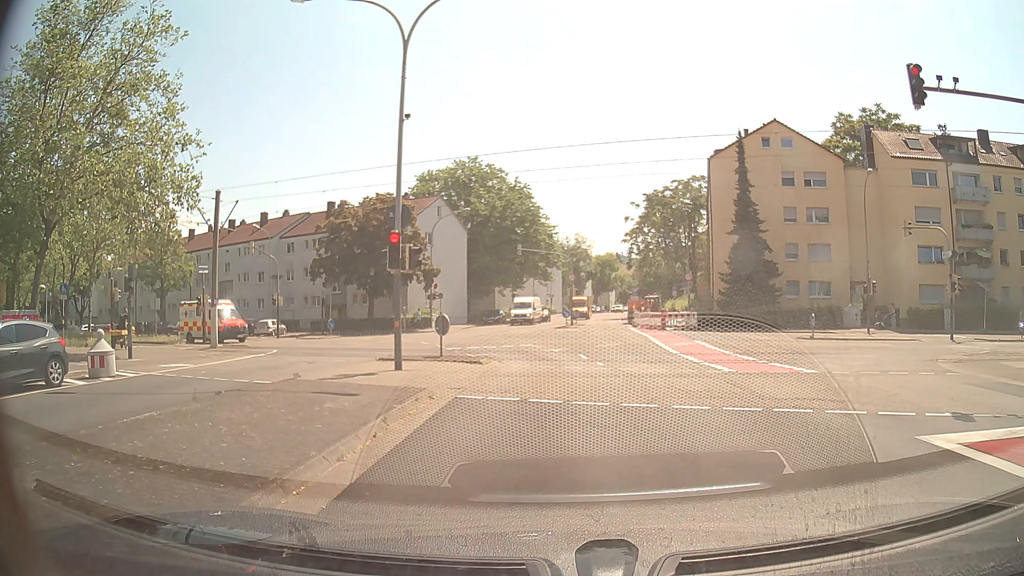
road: tertiary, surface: asphalt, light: Day
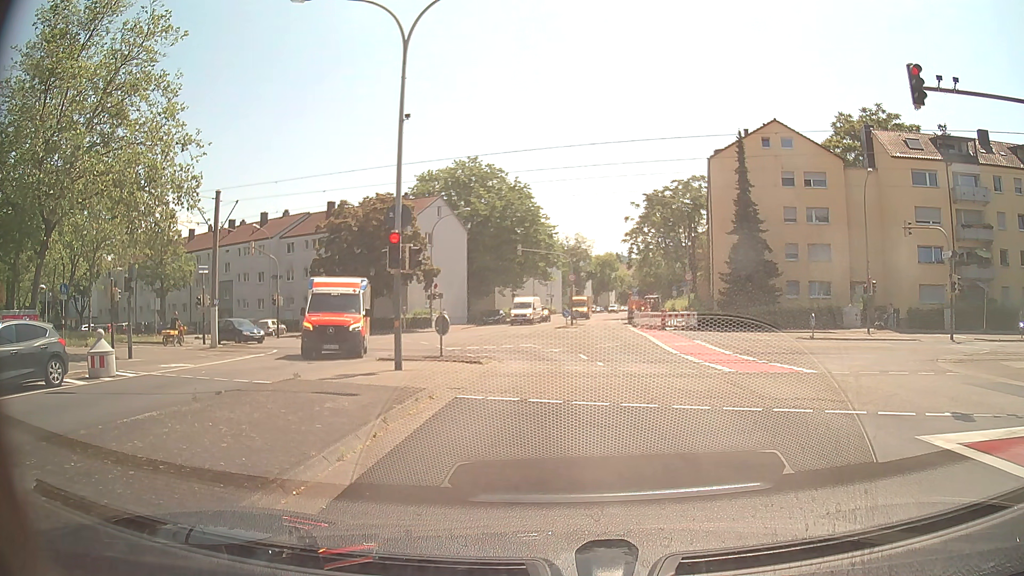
(0.0, 0.0) m; 0°
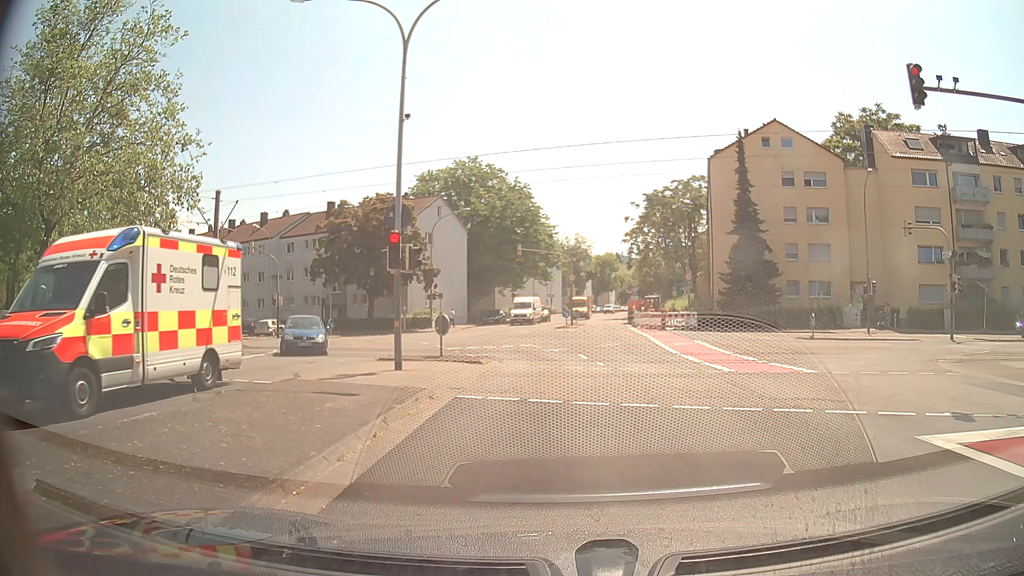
(0.0, 0.0) m; 0°
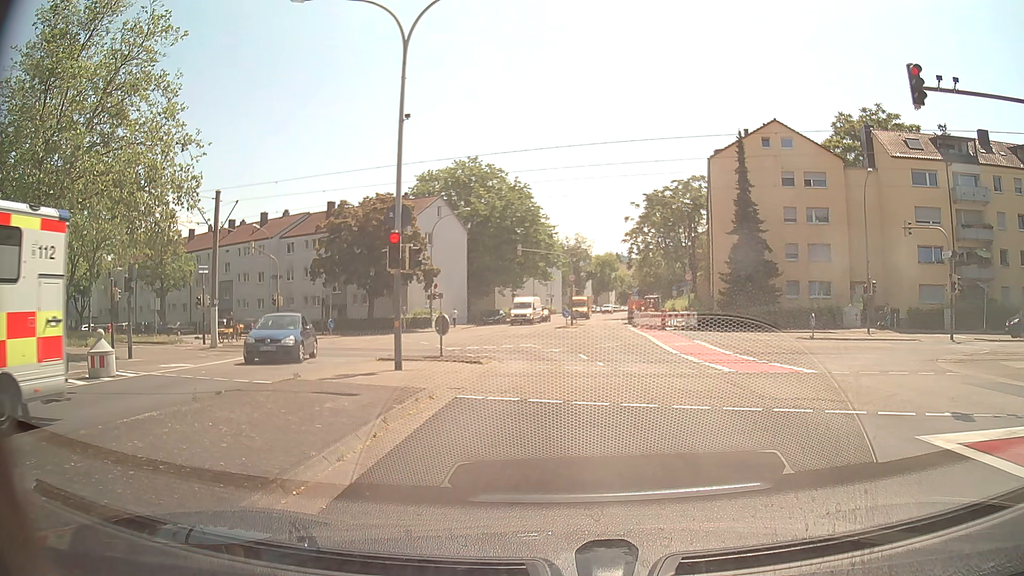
(0.0, 0.0) m; 0°
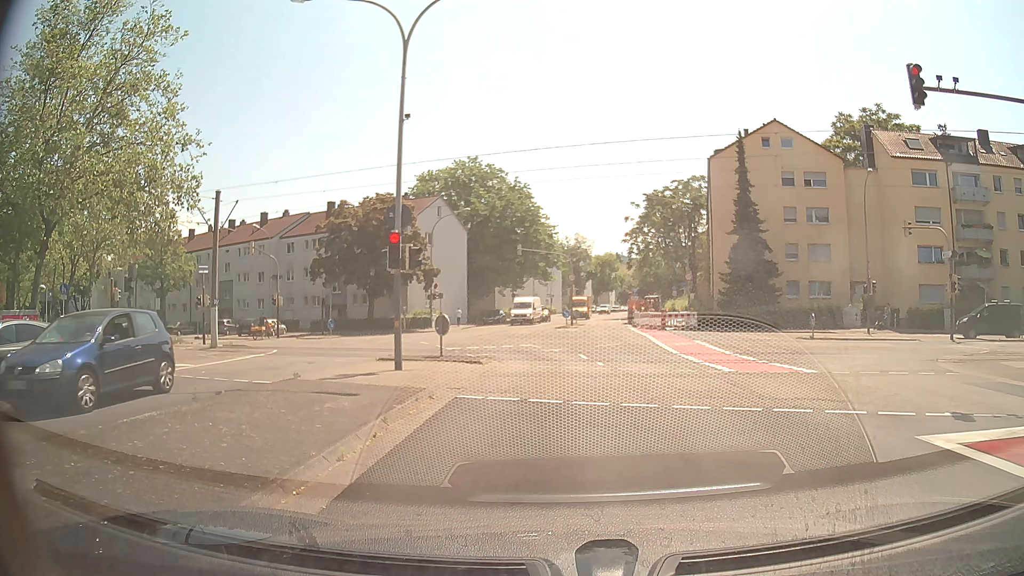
(0.0, 0.0) m; 0°
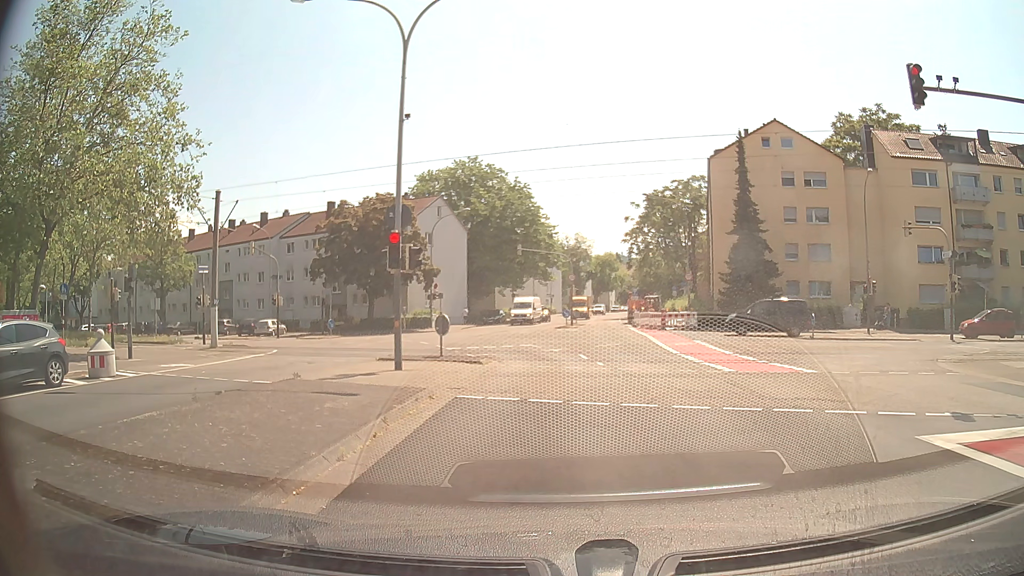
(0.0, 0.0) m; 0°
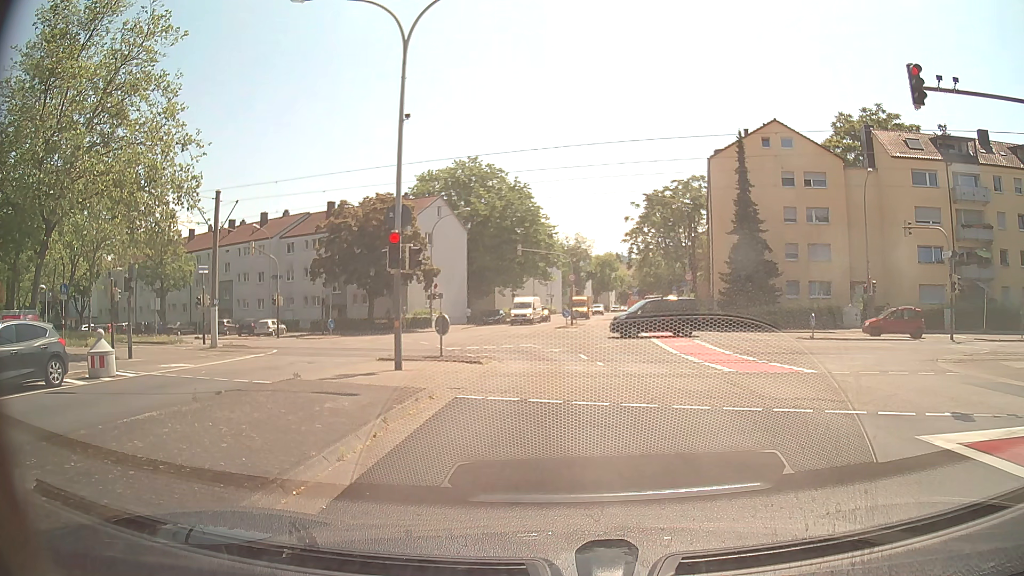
(0.0, 0.0) m; 0°
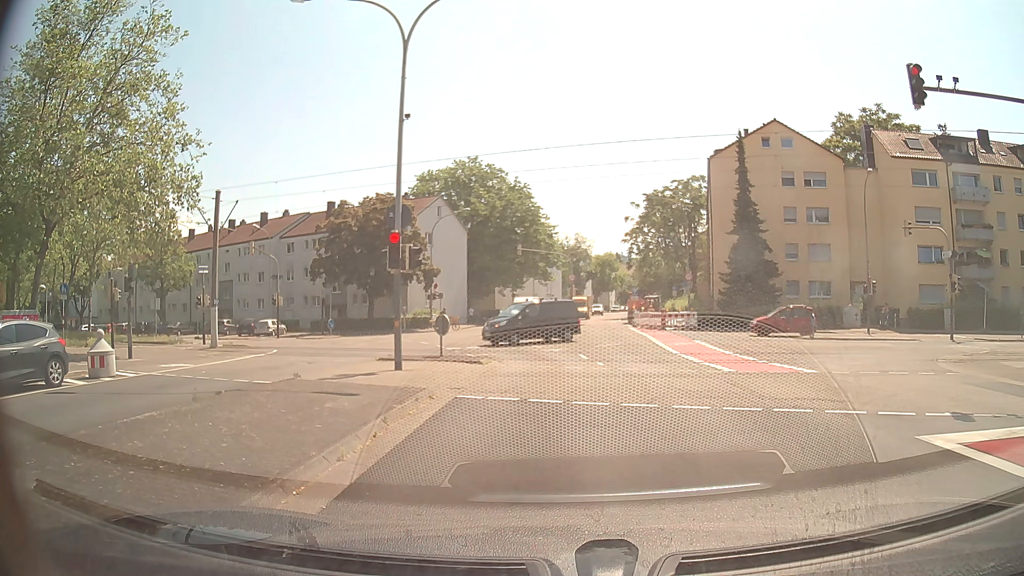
(0.0, 0.0) m; 0°
